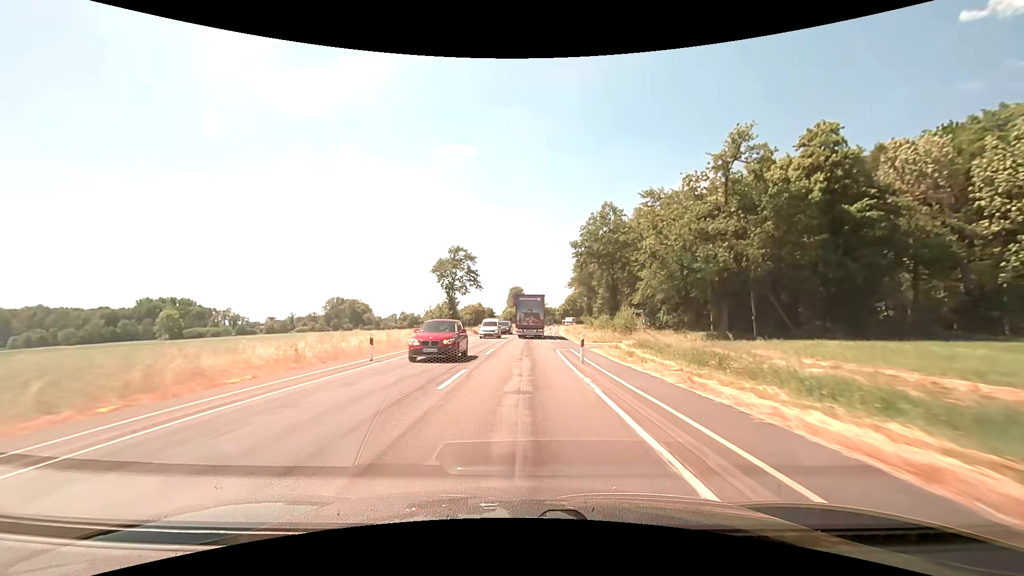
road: secondary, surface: asphalt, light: Day
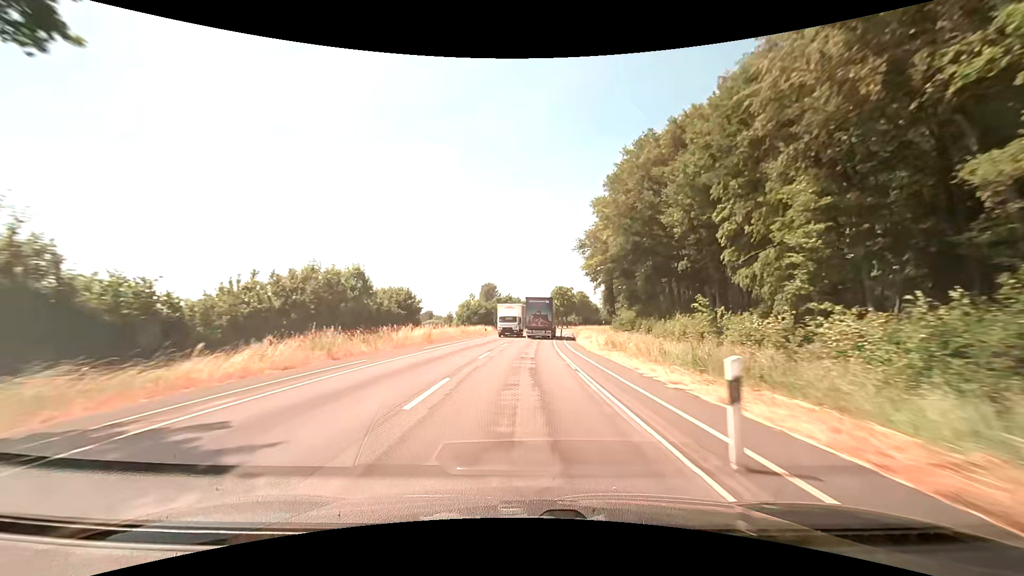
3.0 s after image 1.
(+1.0, +62.7) m; +3°
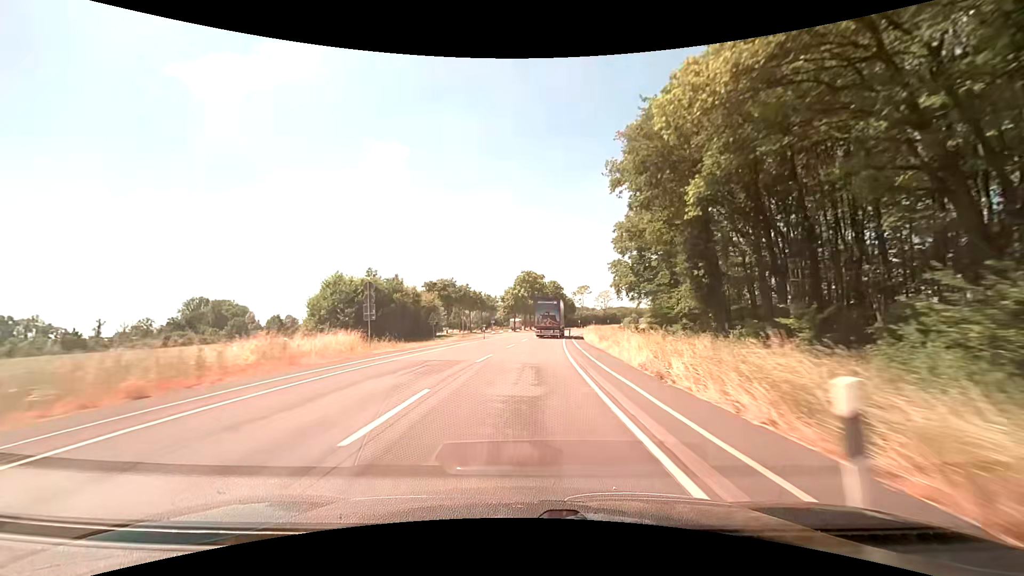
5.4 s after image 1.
(+1.6, +50.1) m; +4°
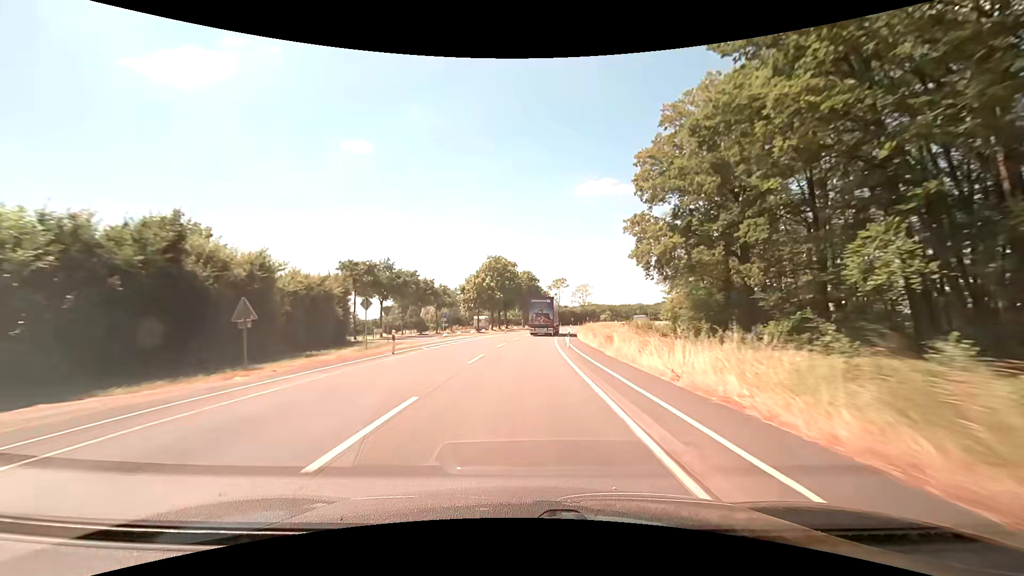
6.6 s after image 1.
(+0.7, +25.0) m; +3°
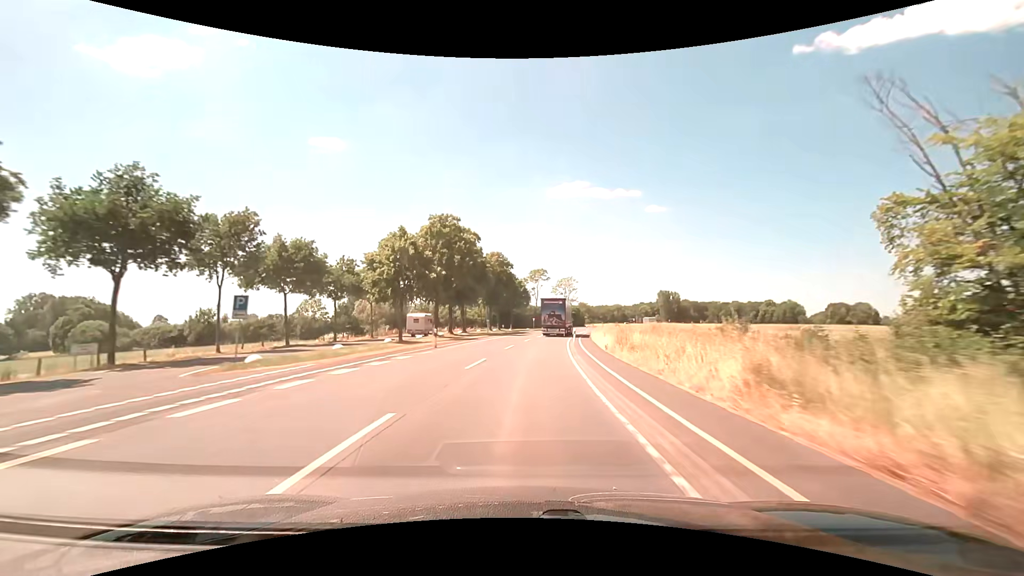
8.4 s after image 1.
(+1.2, +37.5) m; +3°
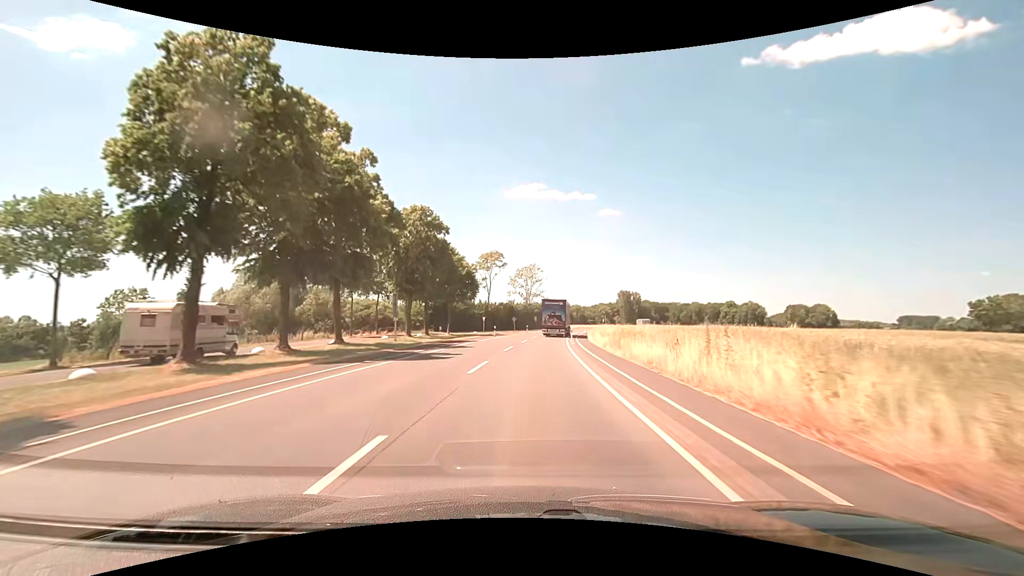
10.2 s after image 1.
(+1.5, +37.4) m; +5°
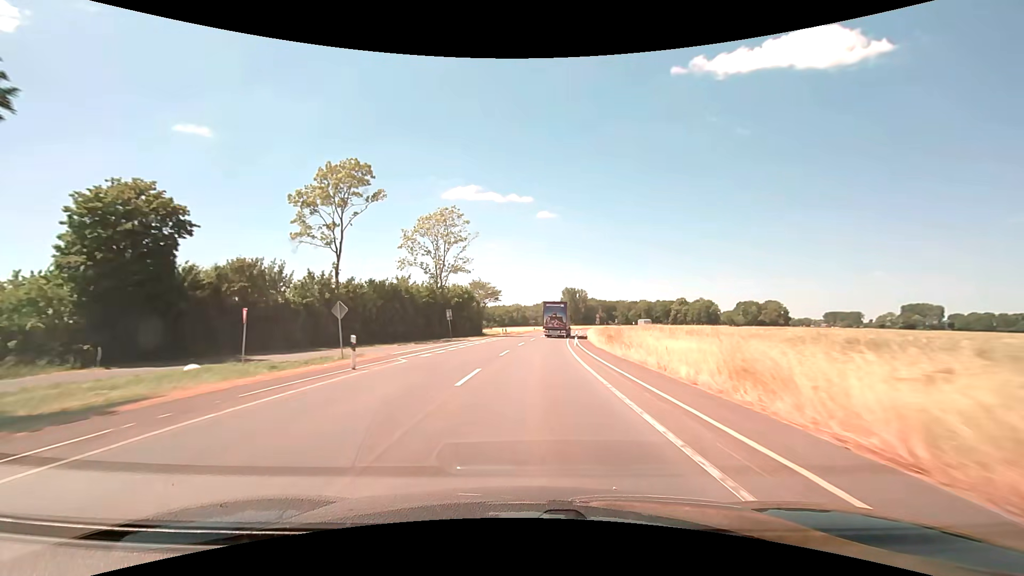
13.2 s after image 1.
(+4.0, +62.2) m; +7°
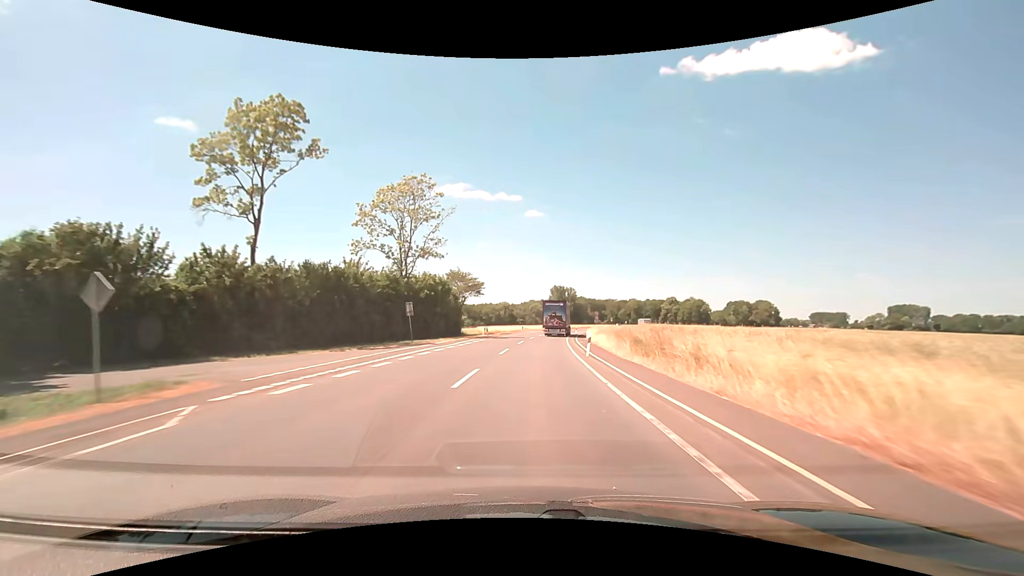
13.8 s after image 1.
(+0.1, +12.5) m; +1°
(0, +10) (0, +20) (+1, +30) (+2, +40) (+2, +50) (+4, +60) (+5, +70) (+6, +80) (+8, +90) (+10, +99) m
